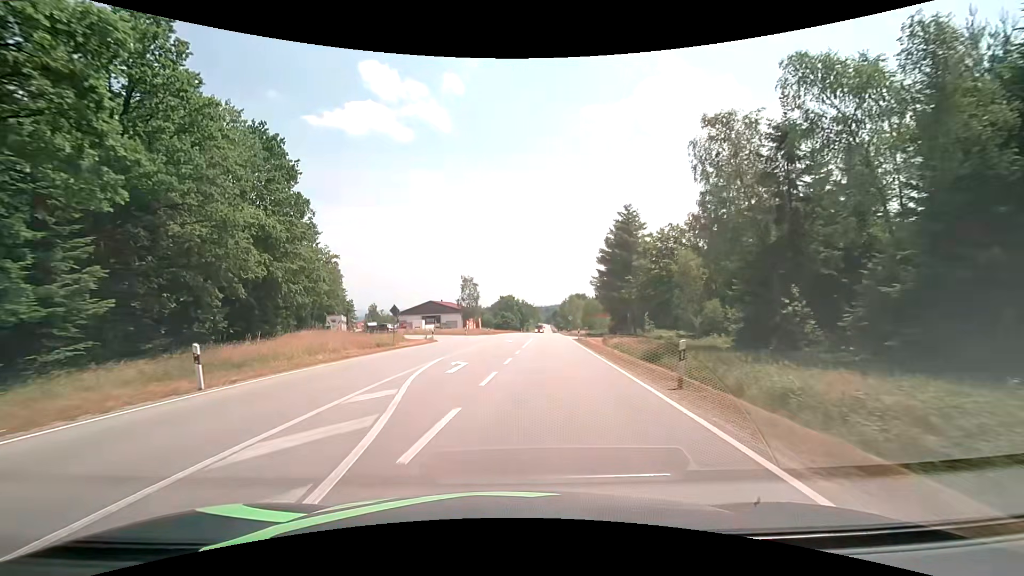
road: secondary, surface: asphalt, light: Day
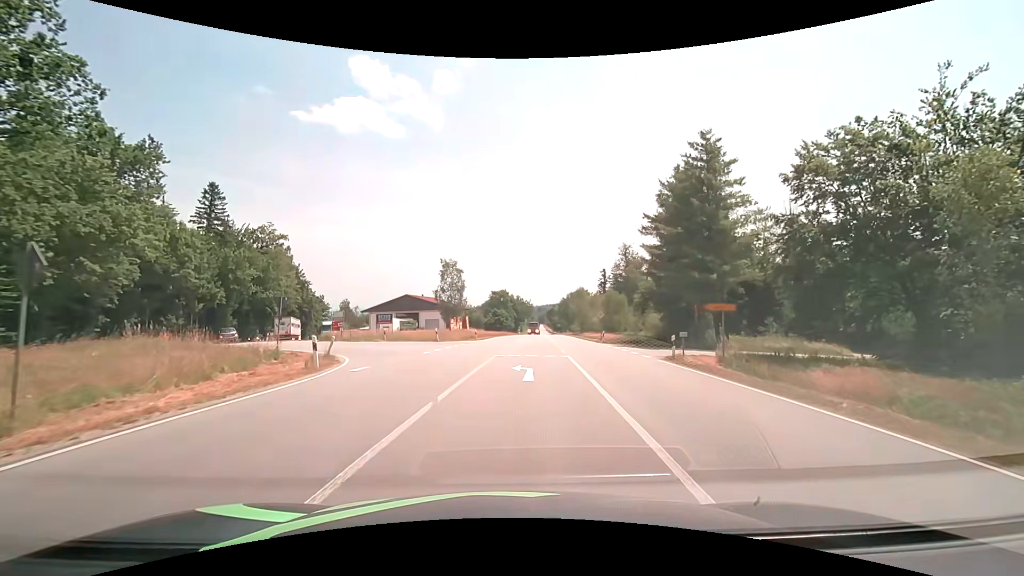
(-0.7, +26.4) m; +1°
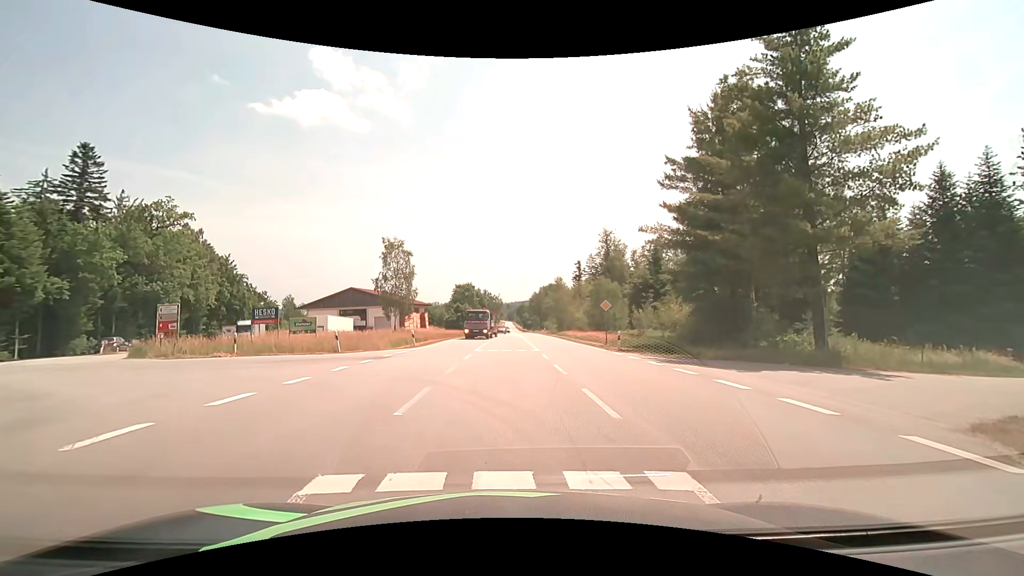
(+0.6, +16.8) m; +2°
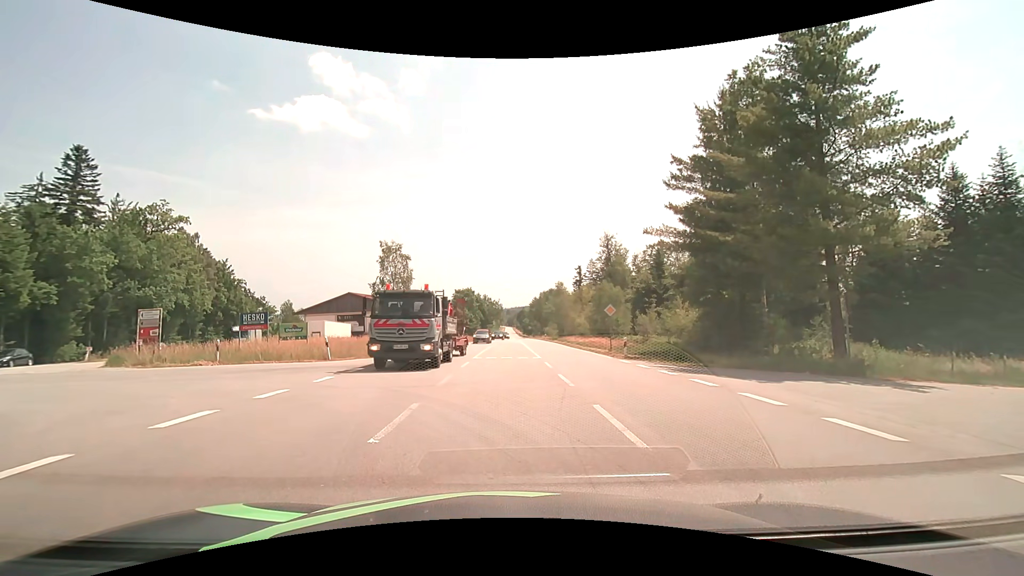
(0.0, +1.2) m; 0°
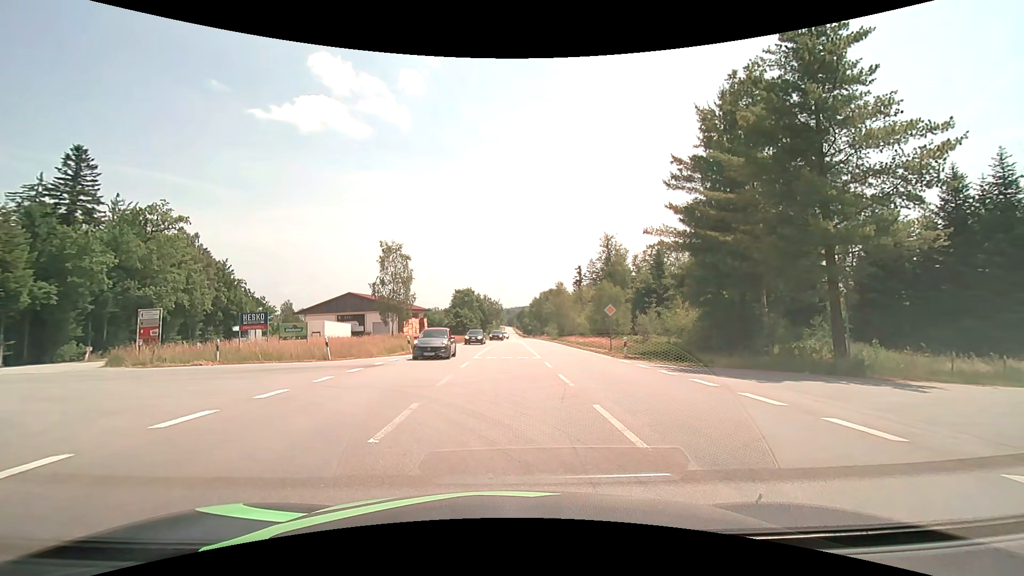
(0.0, 0.0) m; 0°
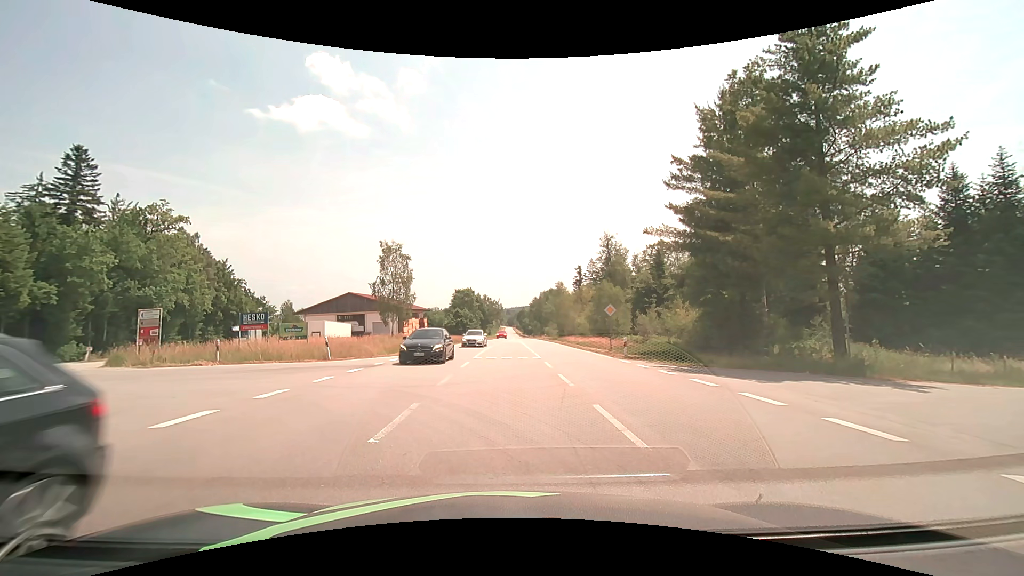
(0.0, 0.0) m; 0°
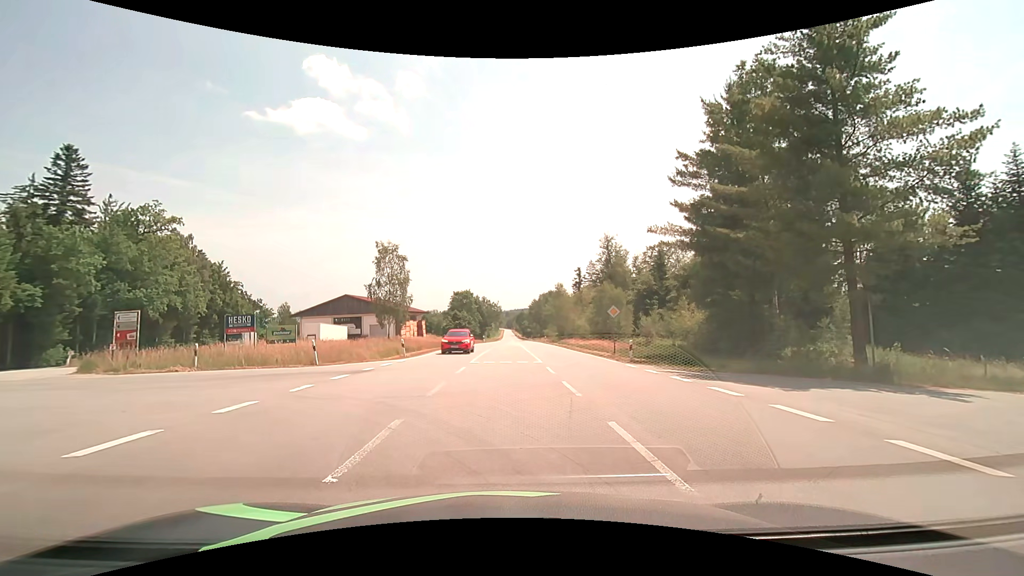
(0.0, +1.5) m; +2°
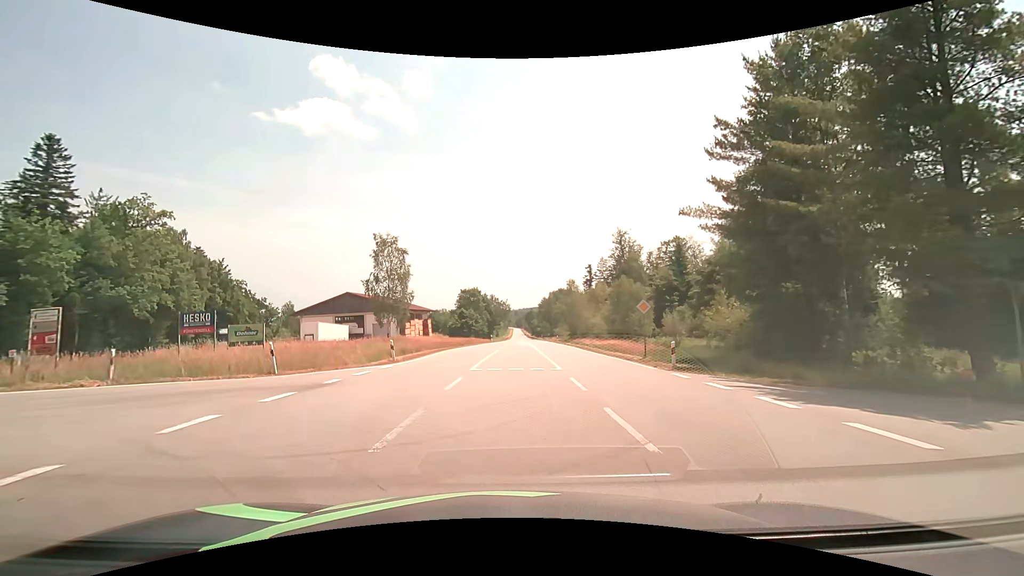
(0.0, +5.1) m; -1°
(-4, +9) (-13, +12) (-23, +15) (-29, +23) (-33, +32) (-36, +41) (-39, +51) (-42, +60) (-46, +70) (-49, +79) m
